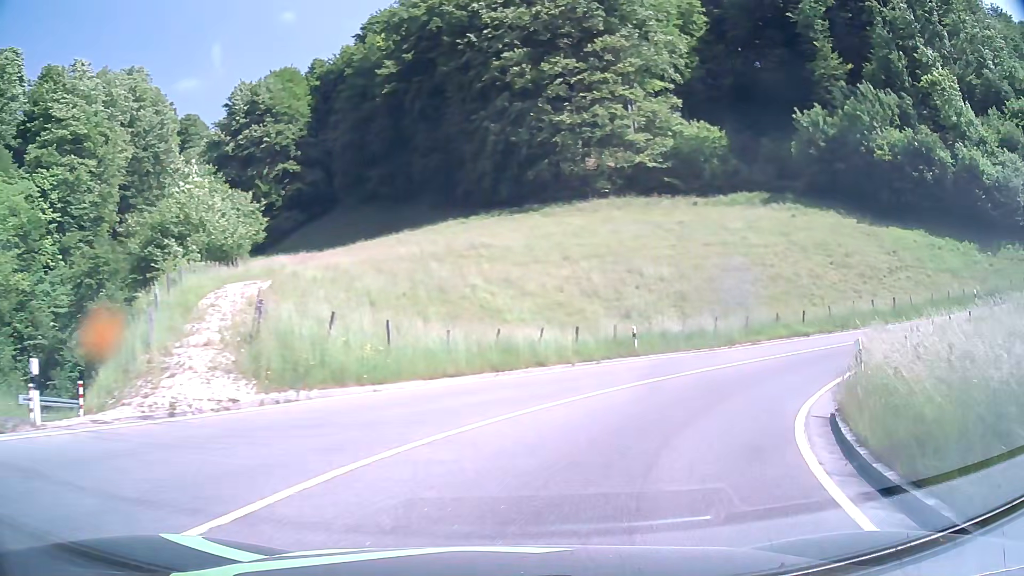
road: primary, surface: asphalt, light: Day
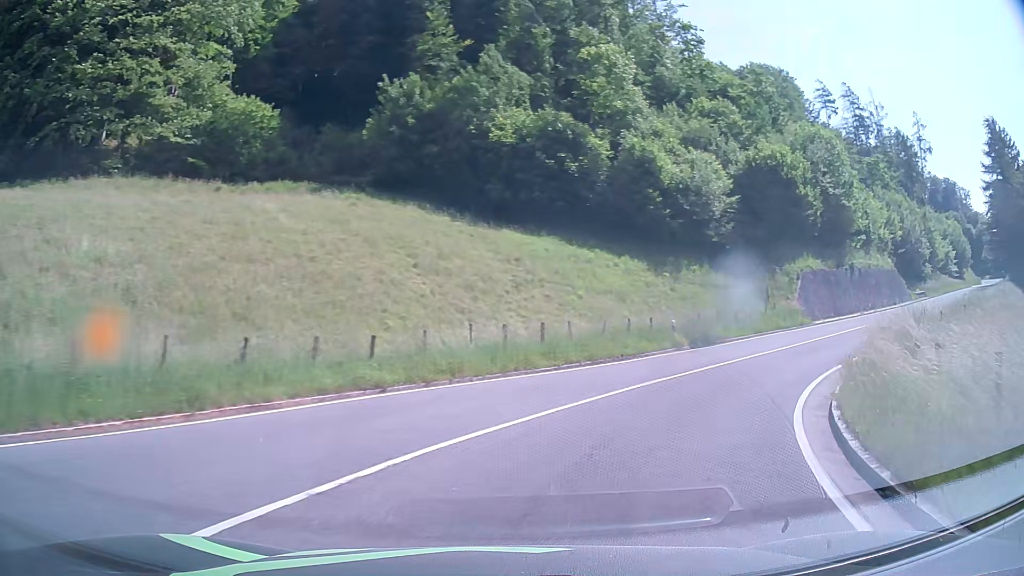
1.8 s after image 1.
(+6.2, +17.3) m; +40°
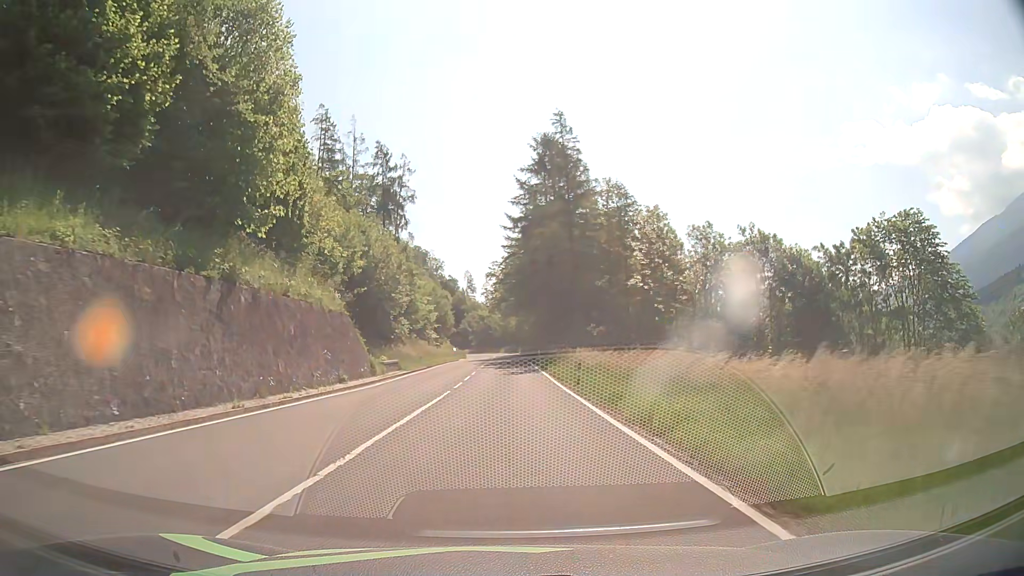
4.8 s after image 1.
(+18.0, +28.3) m; +51°
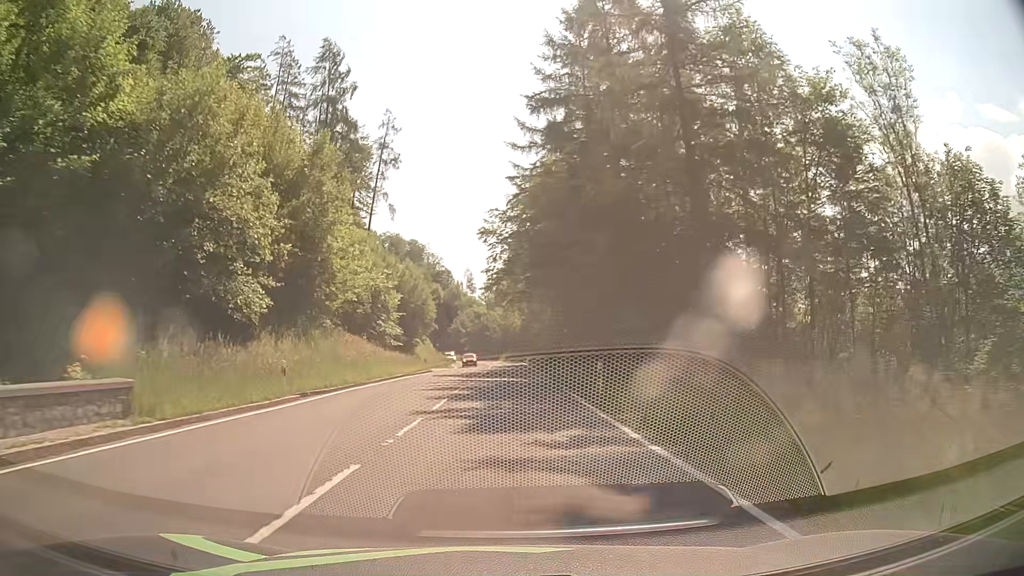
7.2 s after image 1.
(-0.2, +33.6) m; 0°
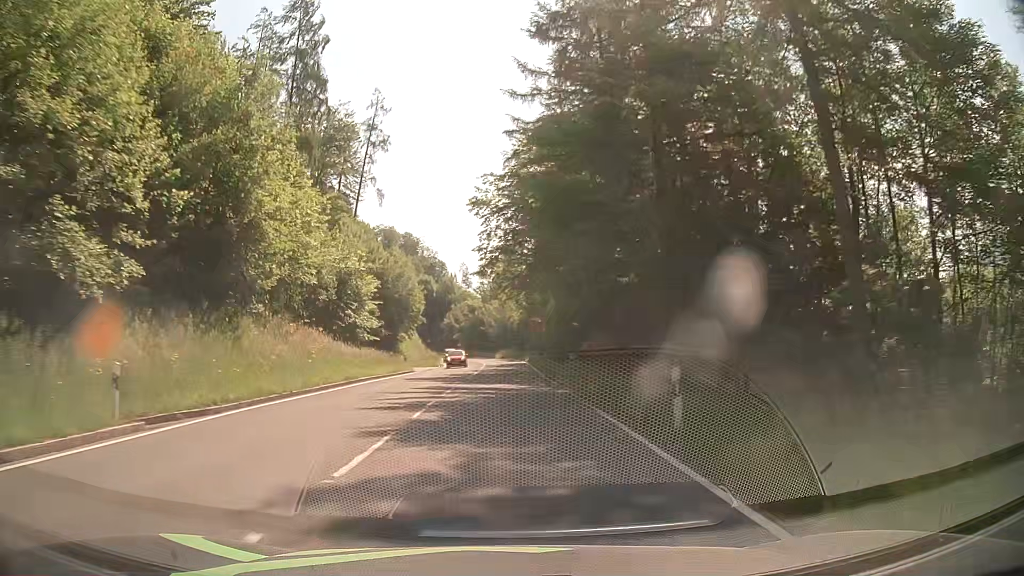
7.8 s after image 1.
(0.0, +9.2) m; +1°
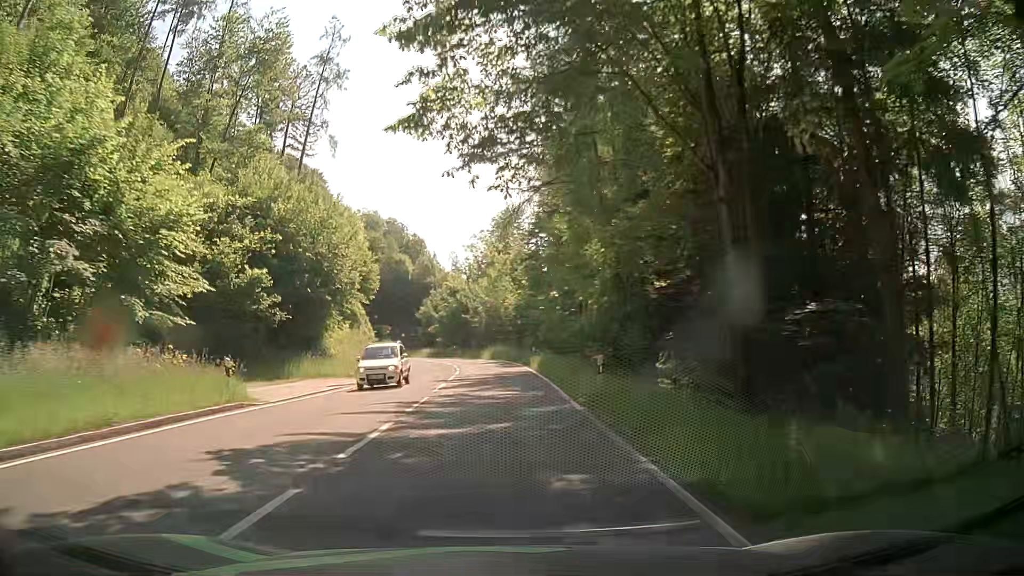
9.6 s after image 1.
(+0.2, +28.5) m; +1°
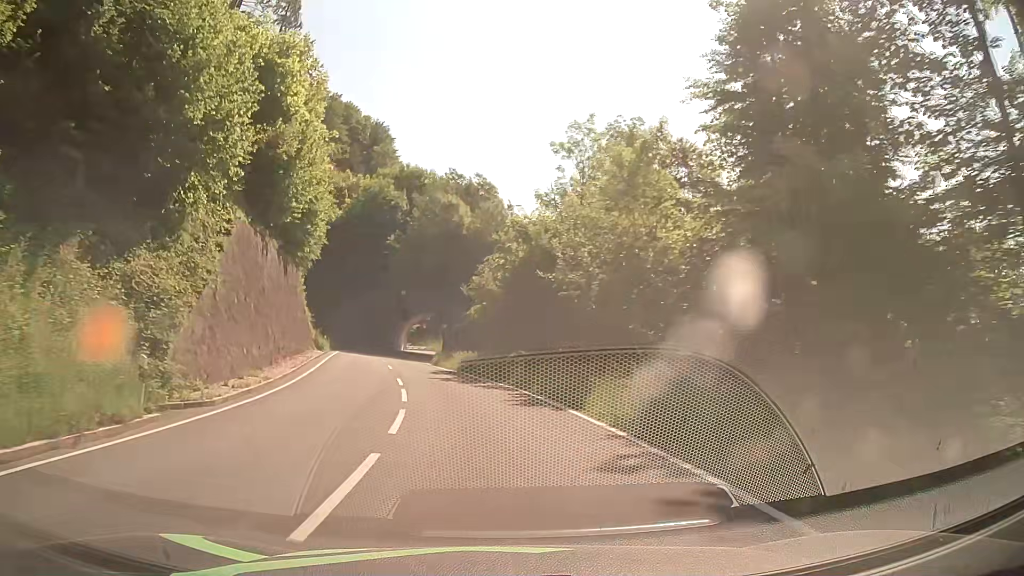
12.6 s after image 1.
(-2.1, +45.8) m; -8°
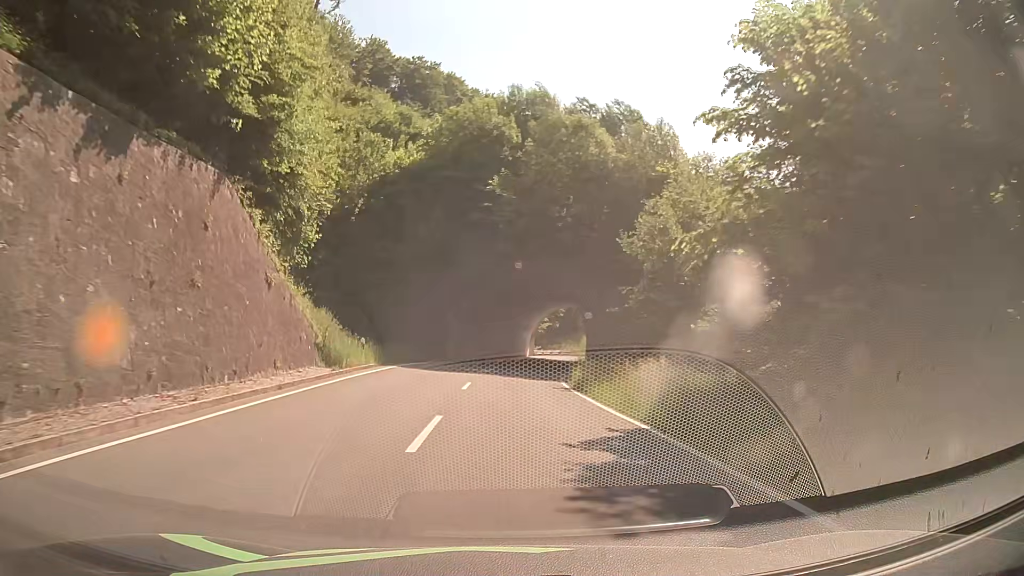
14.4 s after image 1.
(-2.7, +26.3) m; -11°
(0, +10) (0, +20) (0, +30) (+1, +40) (+2, +50) (+4, +60) (+5, +70) (+7, +79) (+10, +89) (+15, +98) m
